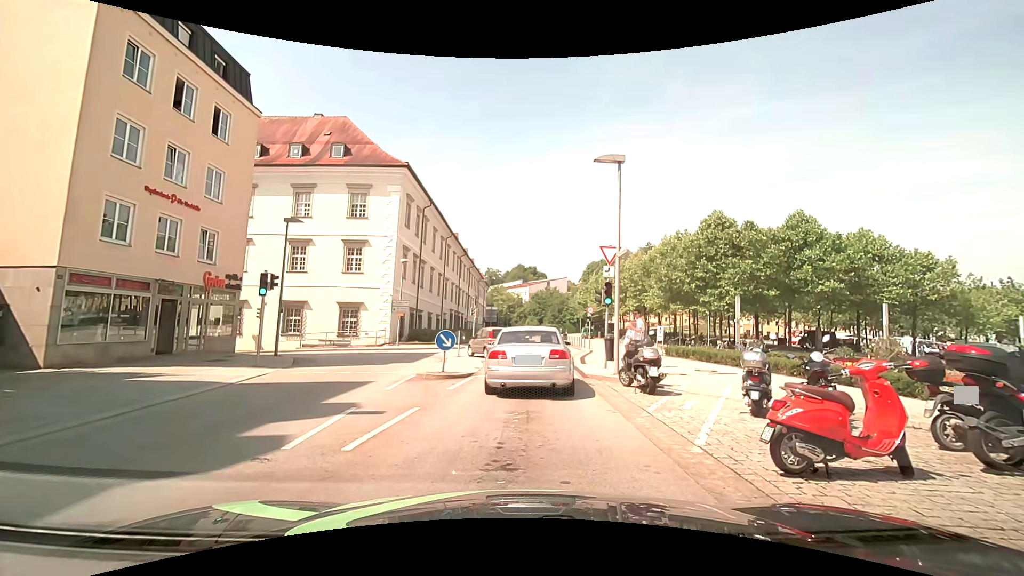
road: tertiary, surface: asphalt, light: Day
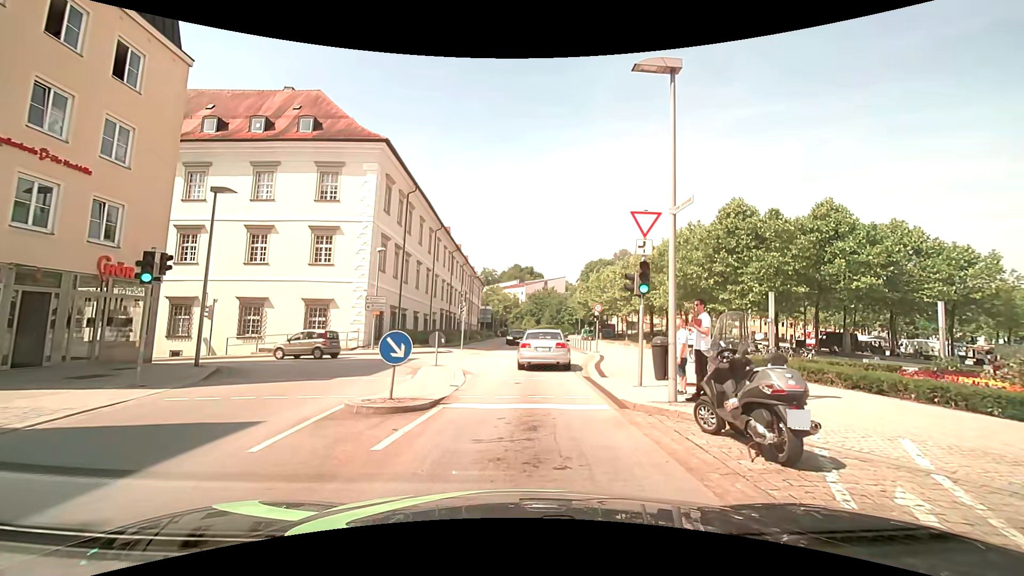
(-0.1, +5.9) m; 0°
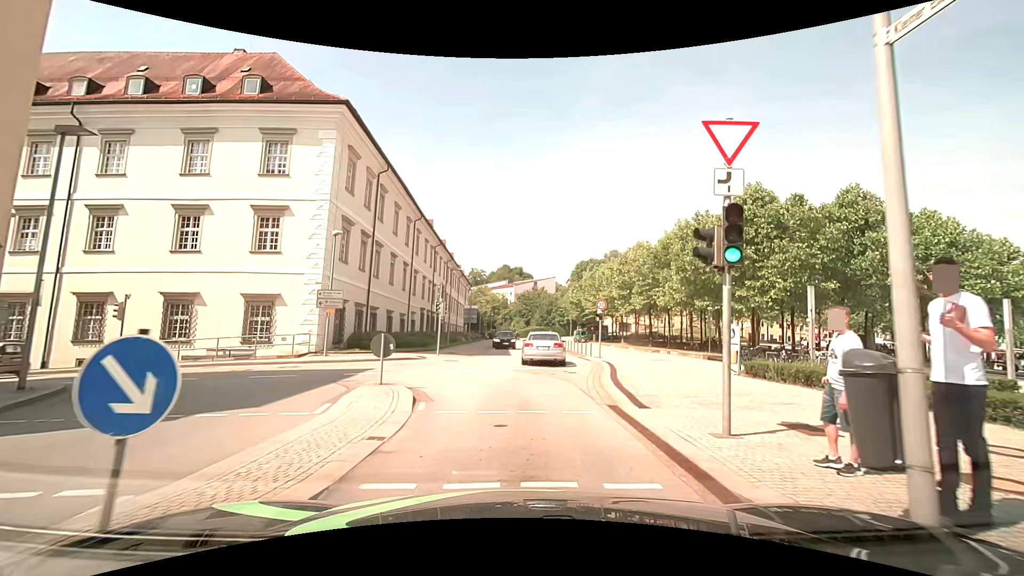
(0.0, +6.1) m; +1°
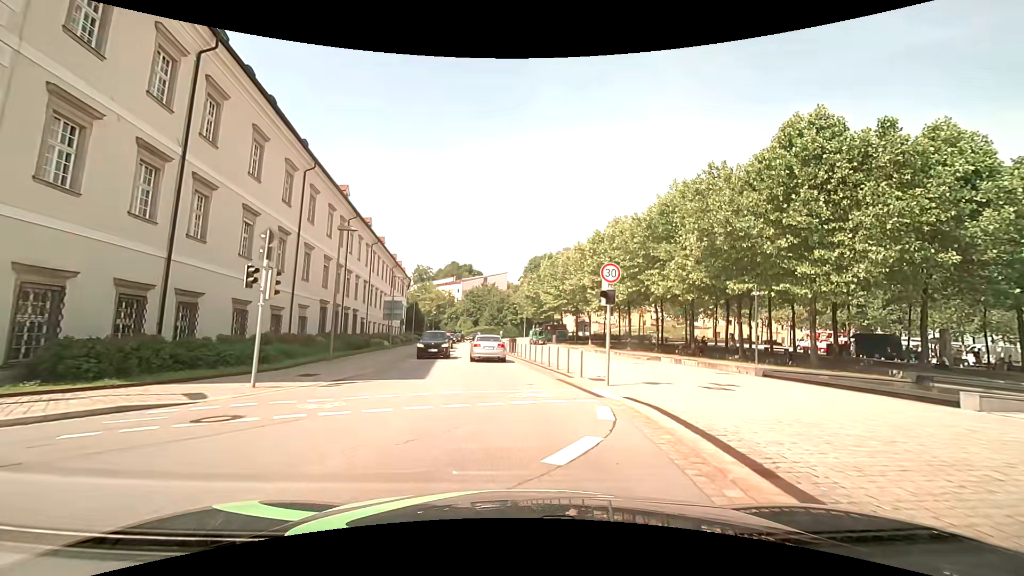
(+0.8, +16.1) m; +6°
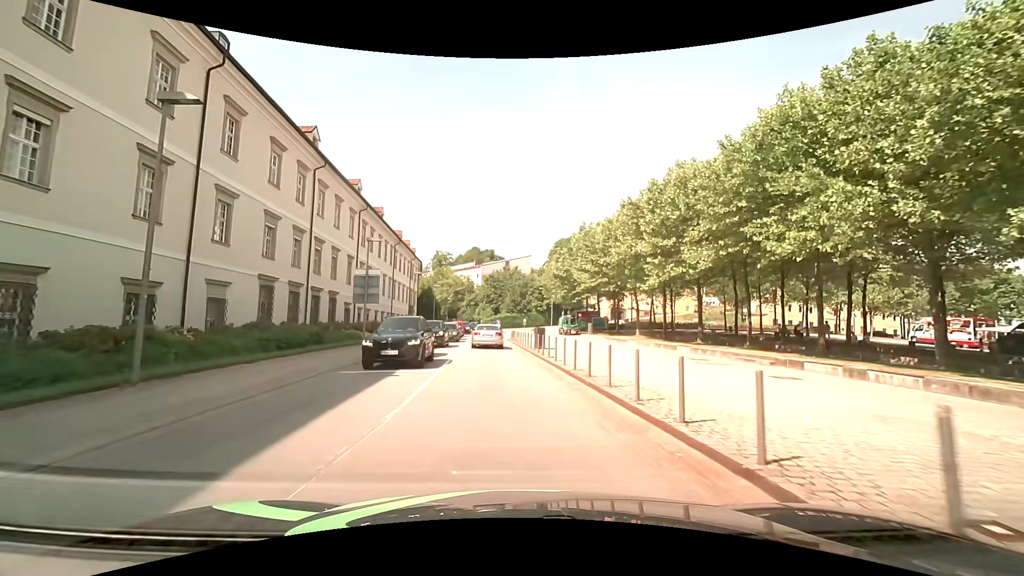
(-0.2, +13.9) m; -3°
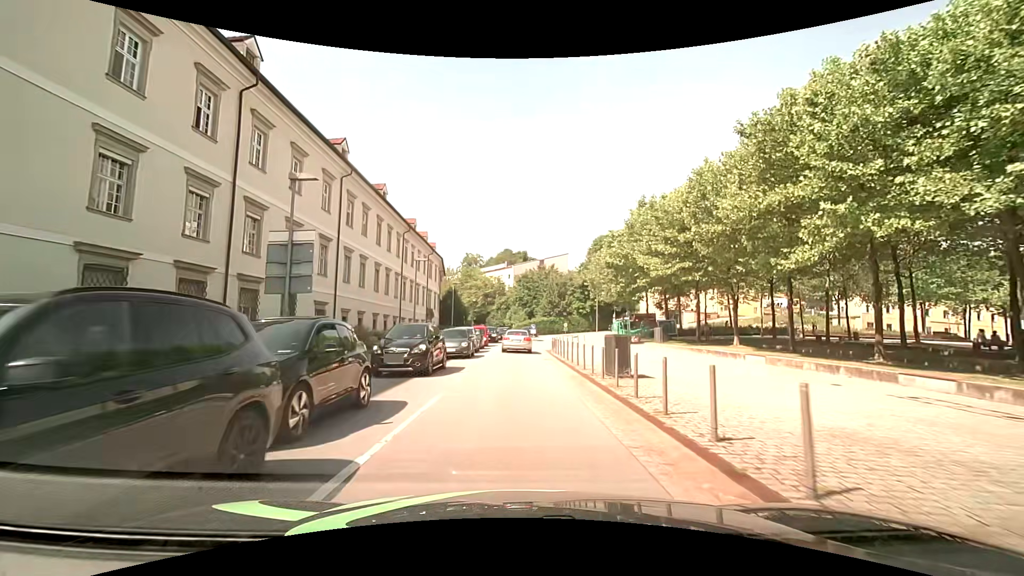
(-0.6, +14.8) m; -4°
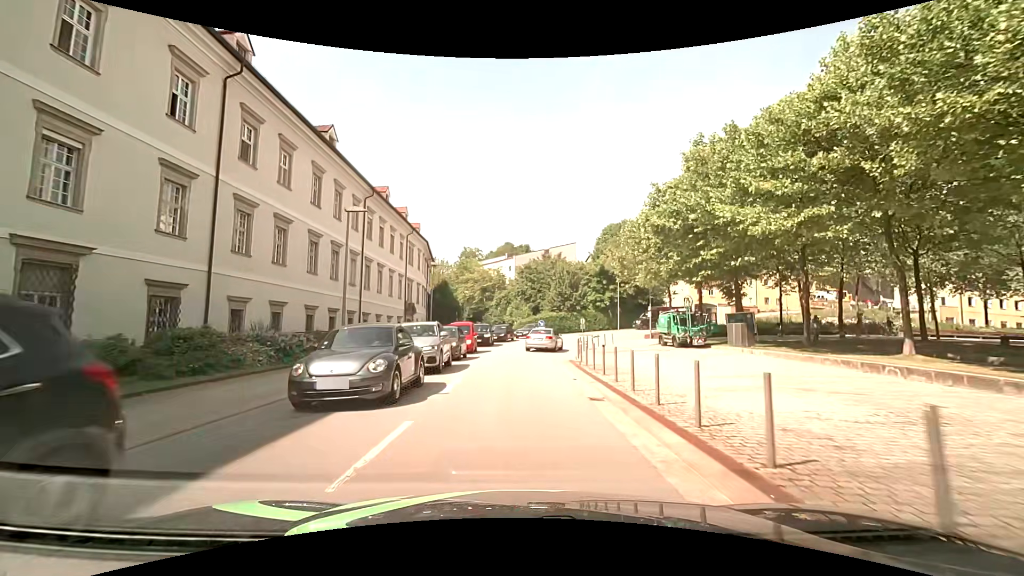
(-0.1, +15.2) m; 0°
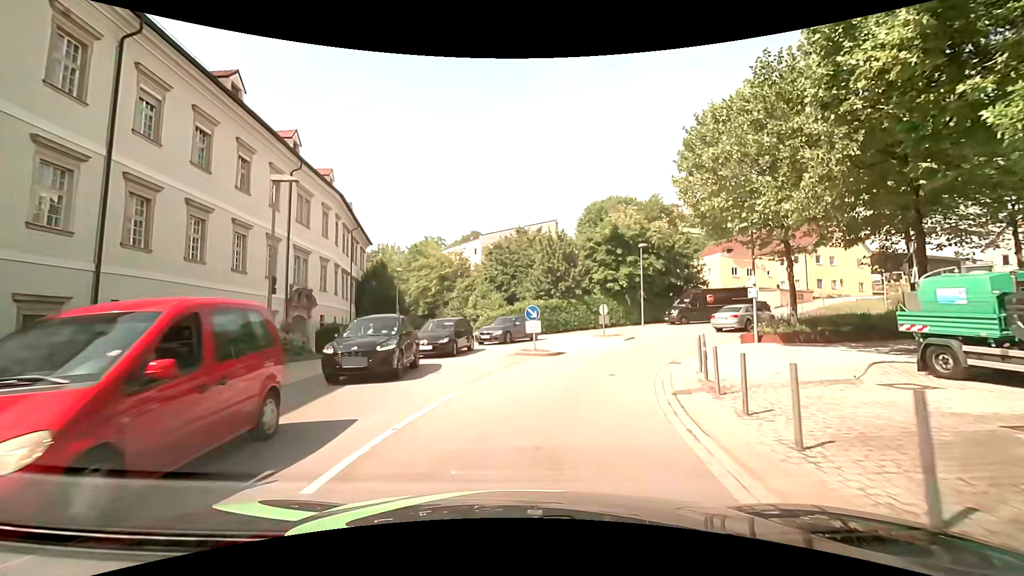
(0.0, +23.7) m; +2°
